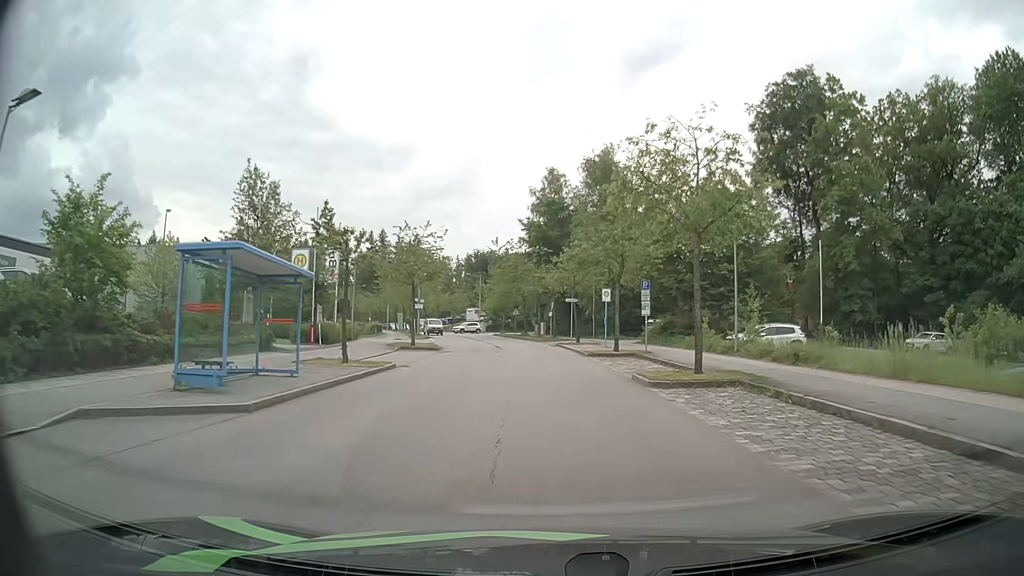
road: residential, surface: asphalt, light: Day
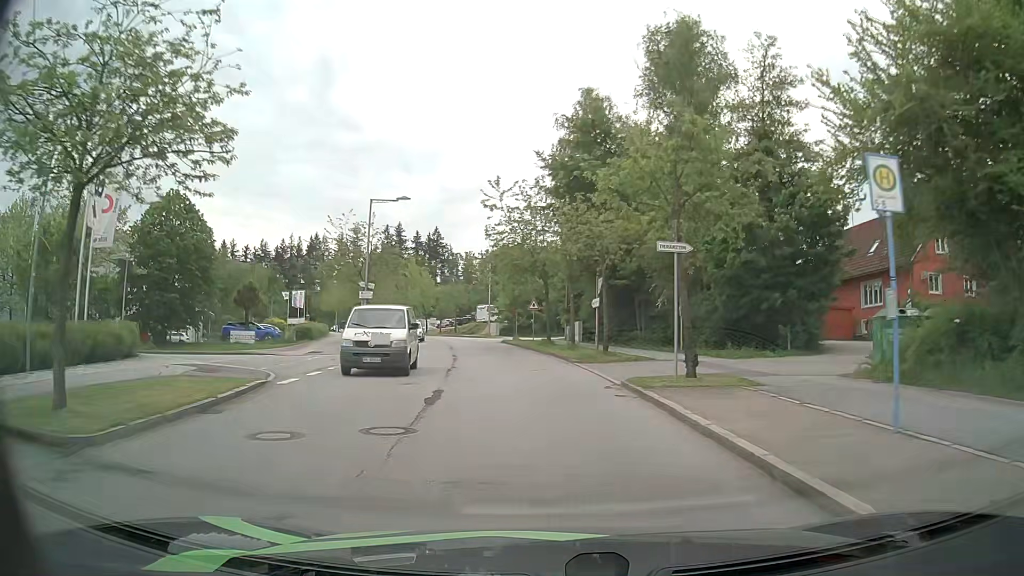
(-0.3, +29.5) m; -3°
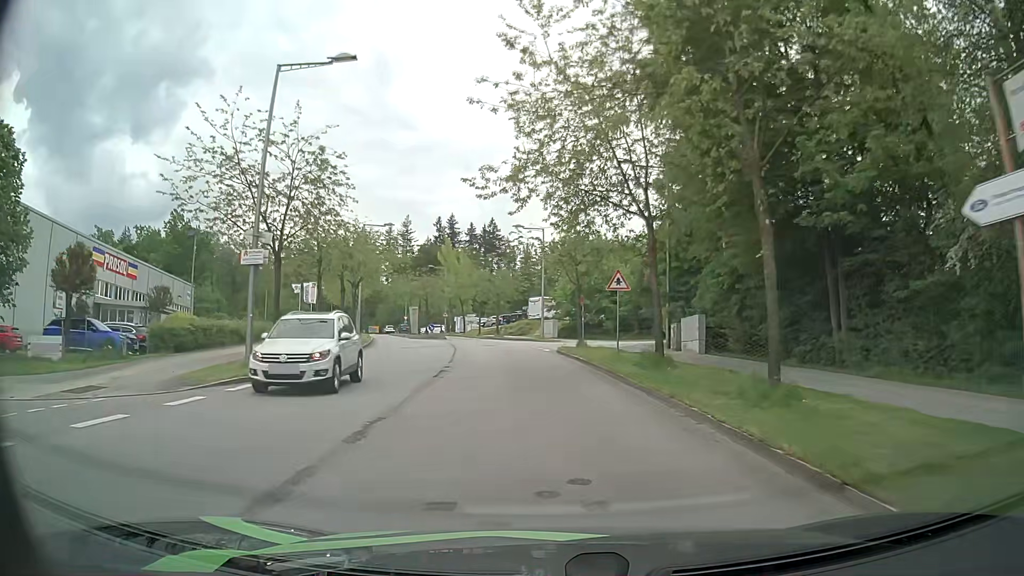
(-1.1, +23.1) m; -6°
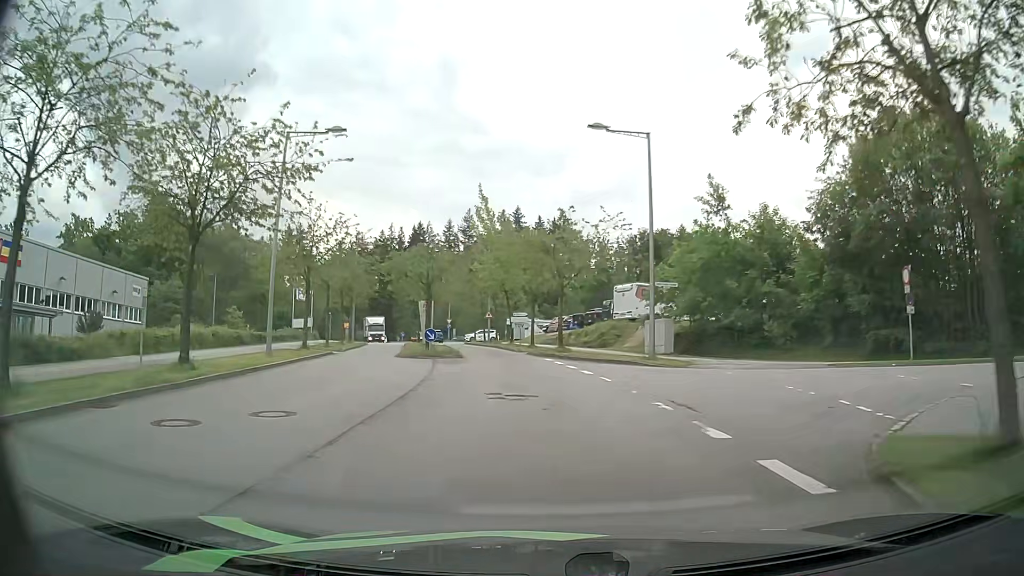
(-1.3, +28.4) m; -6°
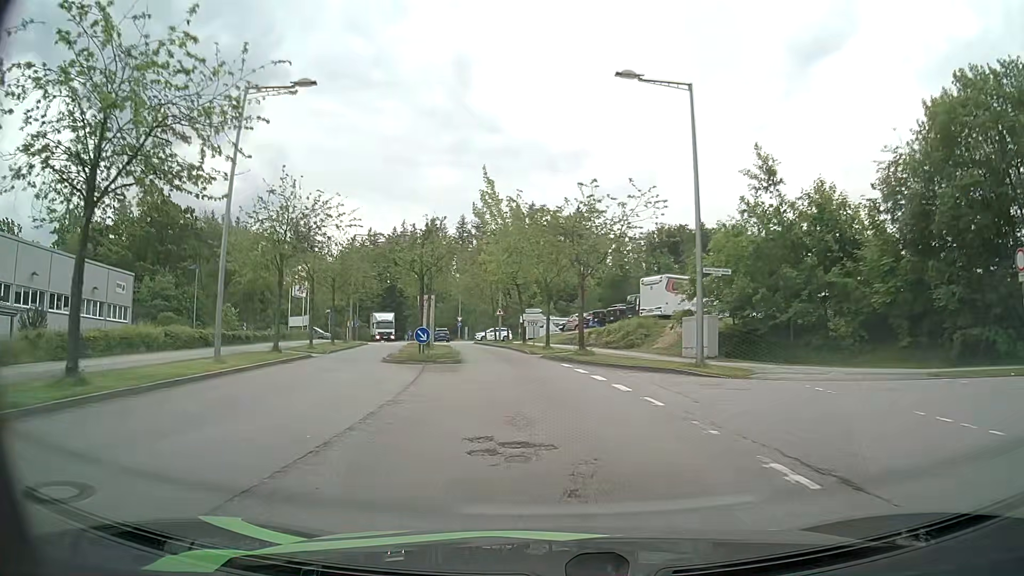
(0.0, +5.6) m; -1°
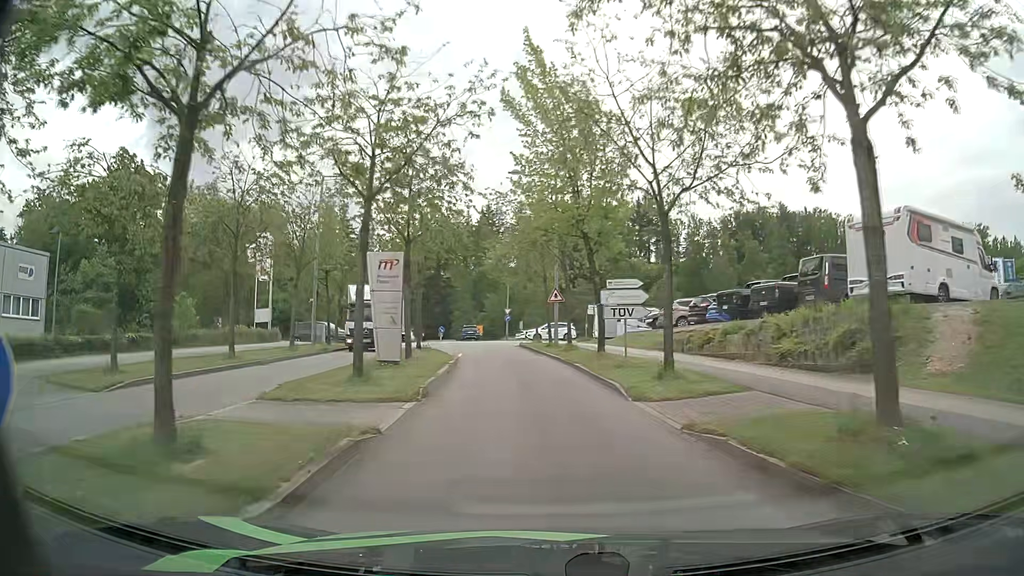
(-1.0, +21.8) m; -6°
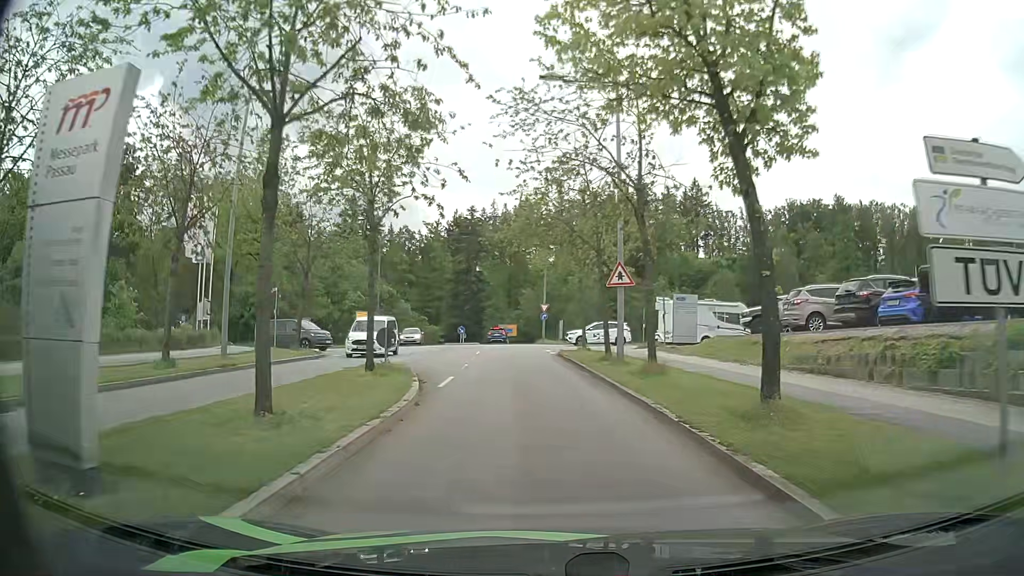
(-0.4, +13.7) m; -3°
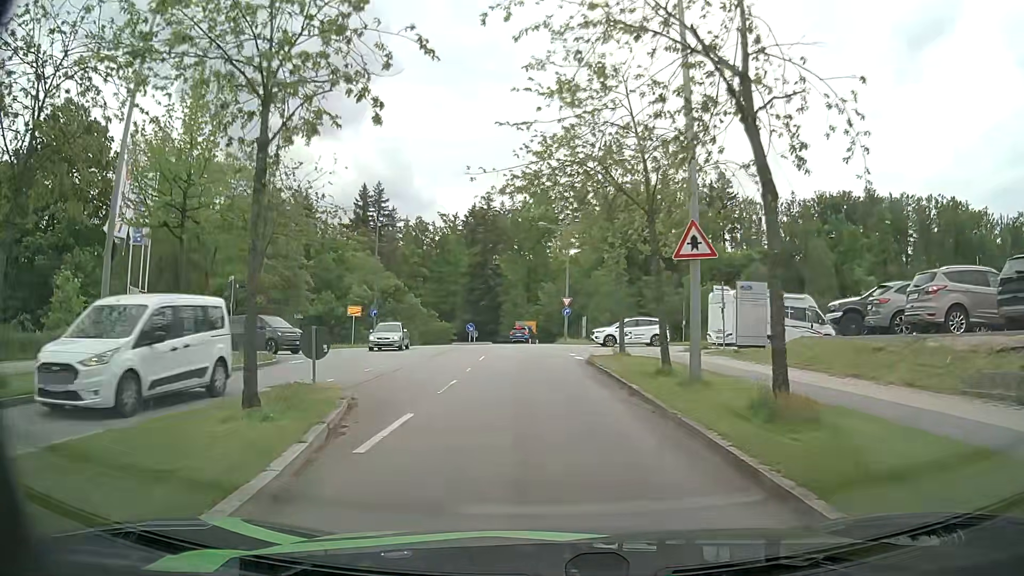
(-0.1, +7.6) m; -2°
